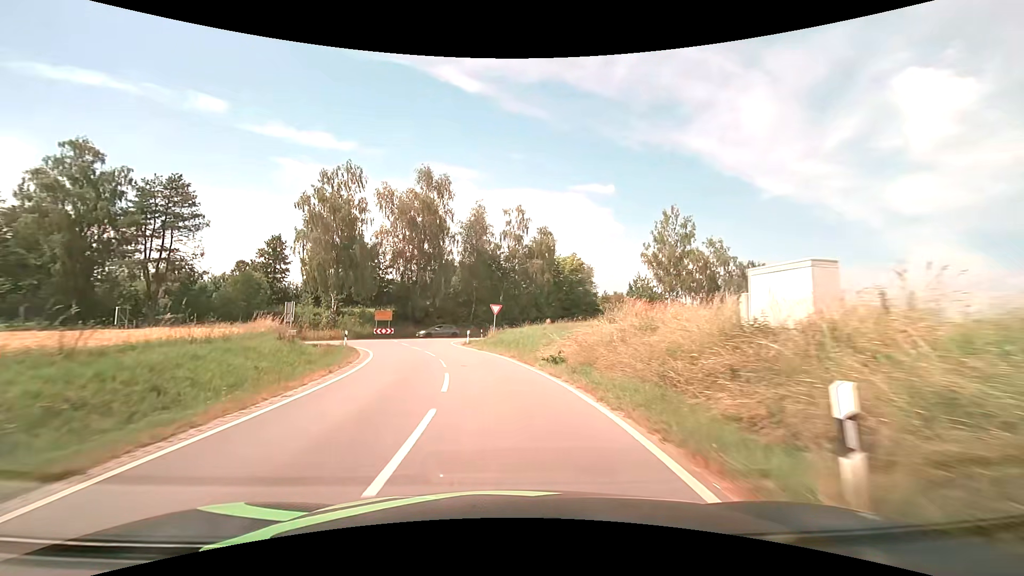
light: Day
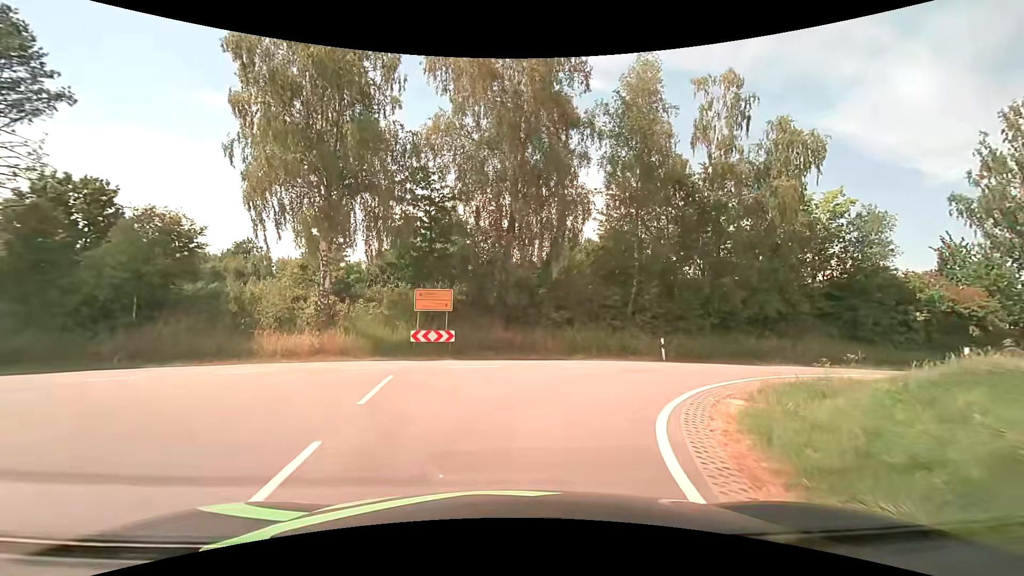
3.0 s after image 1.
(-4.1, +31.1) m; -14°
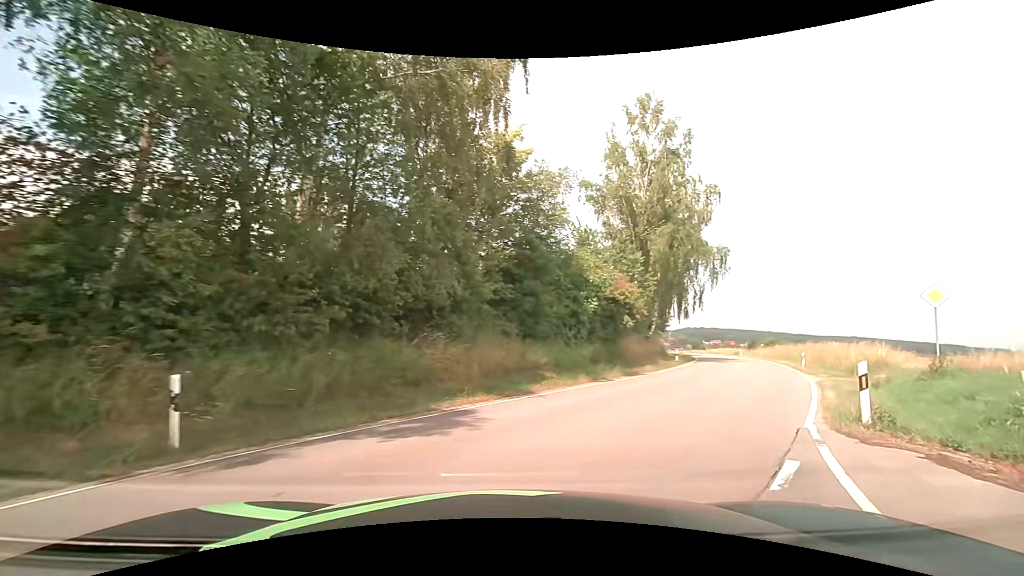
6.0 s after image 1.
(+4.3, +14.9) m; +42°
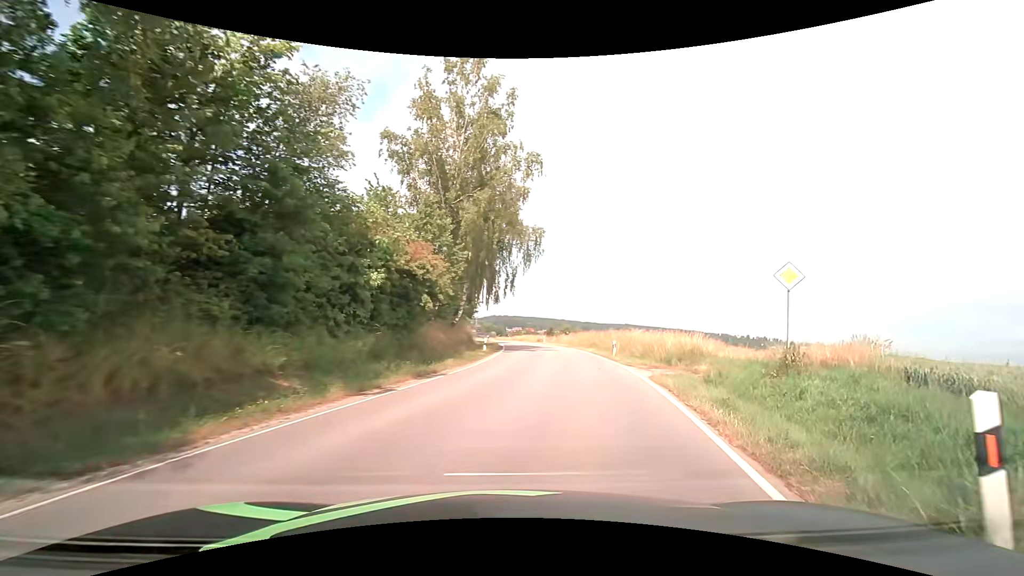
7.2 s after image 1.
(+1.5, +6.8) m; +22°
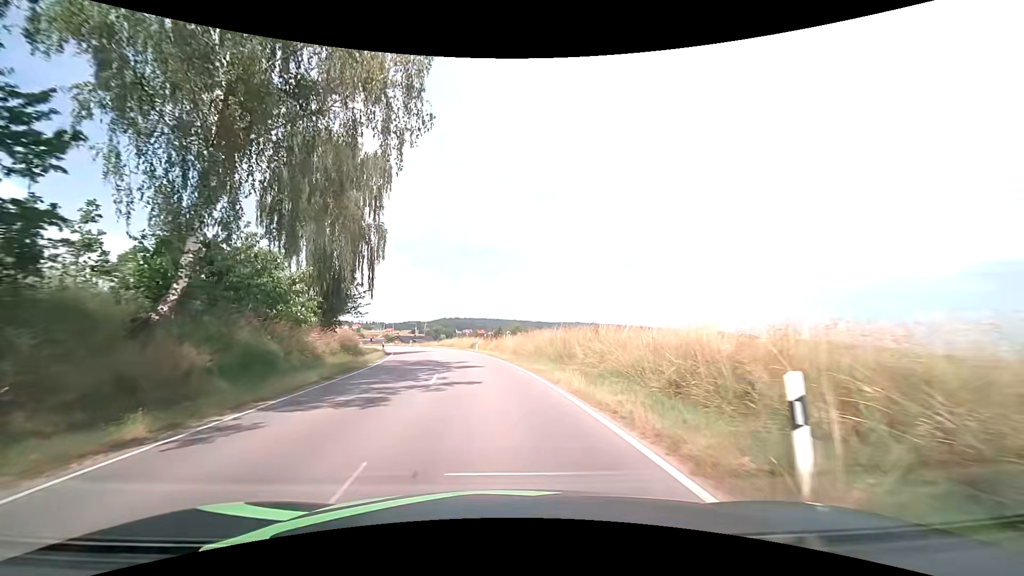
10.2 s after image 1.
(+3.8, +26.7) m; +6°
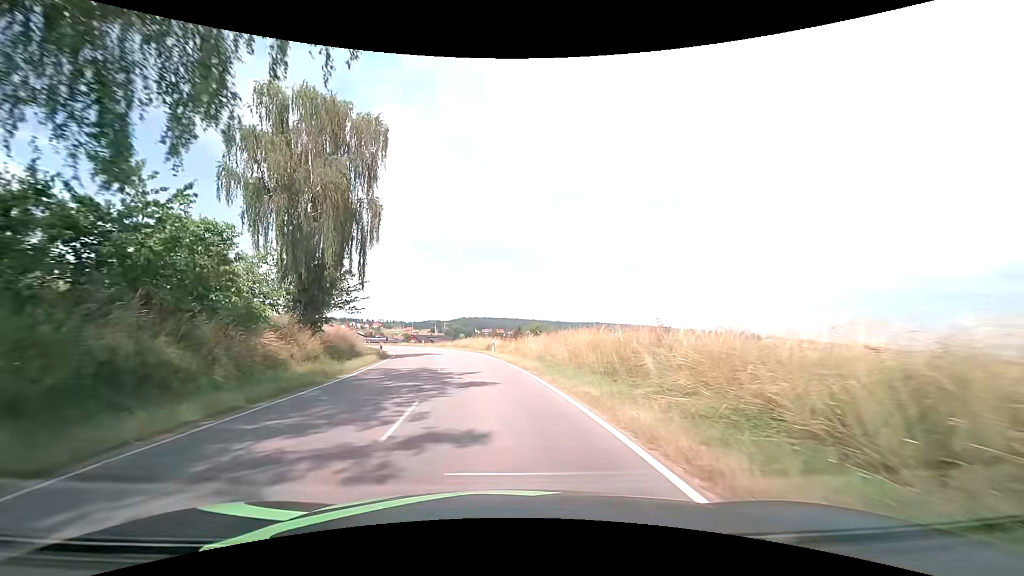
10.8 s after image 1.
(-0.1, +7.2) m; -2°
